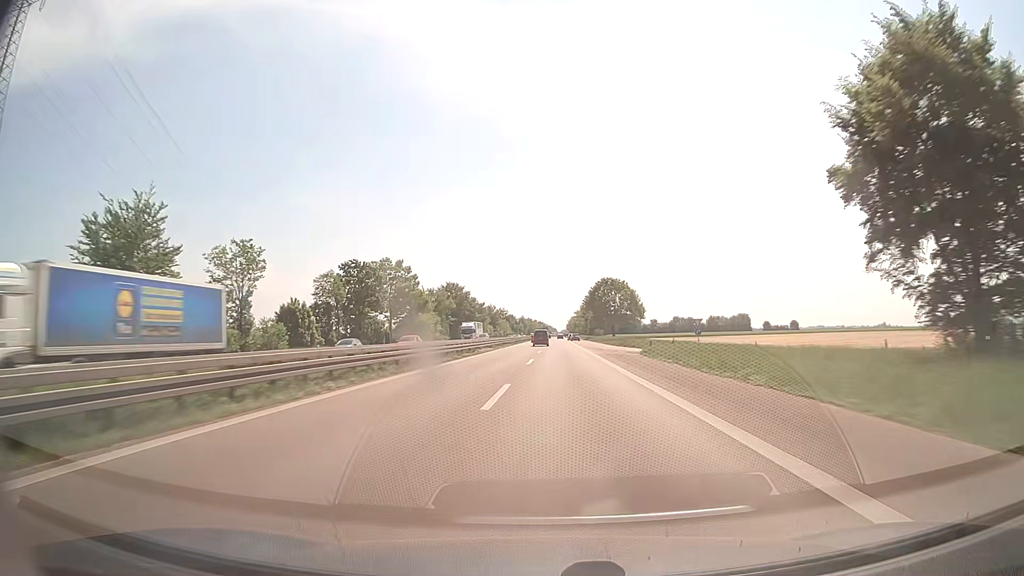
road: trunk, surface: asphalt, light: Day
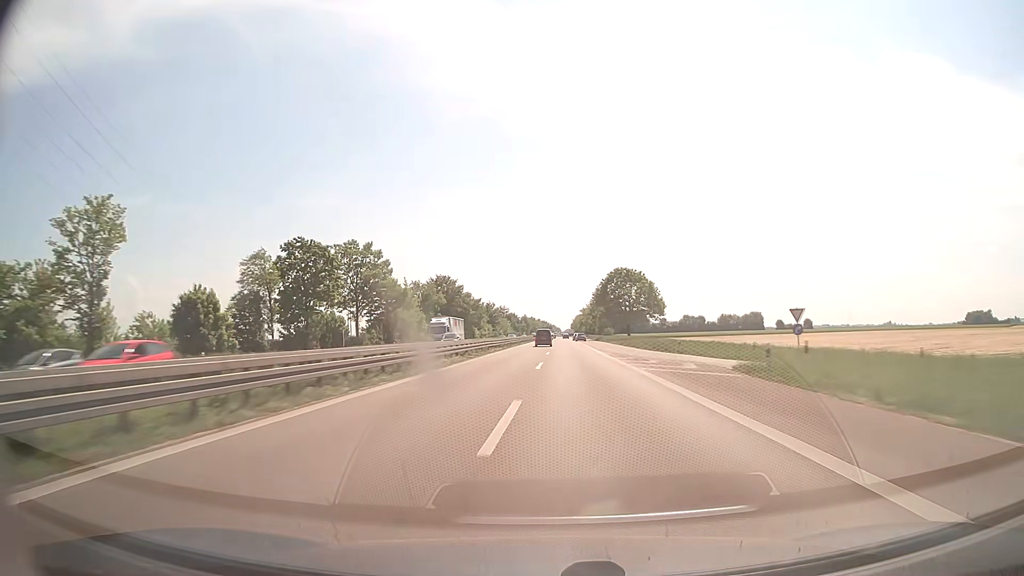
(-0.1, +22.2) m; 0°
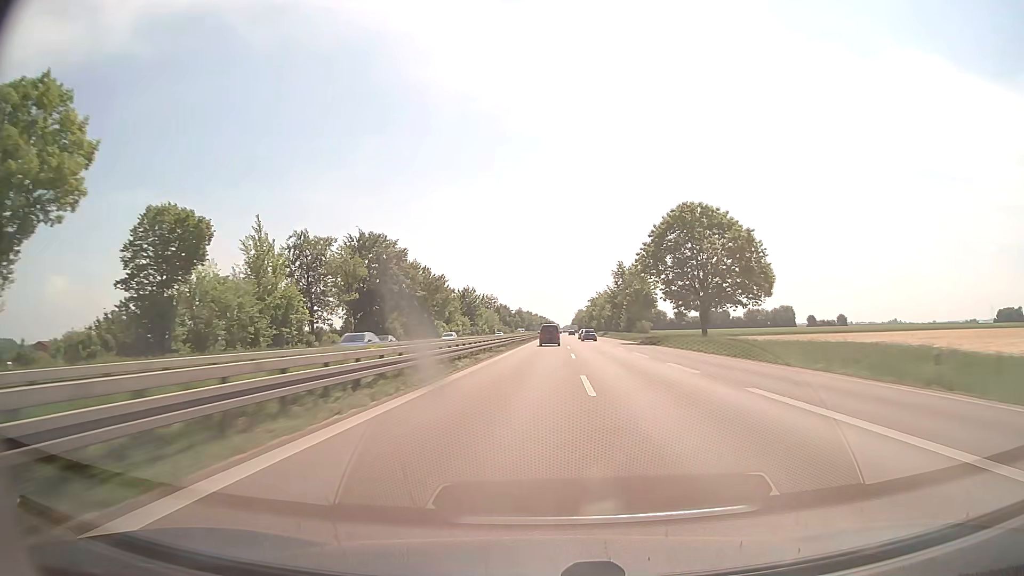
(0.0, +65.2) m; 0°
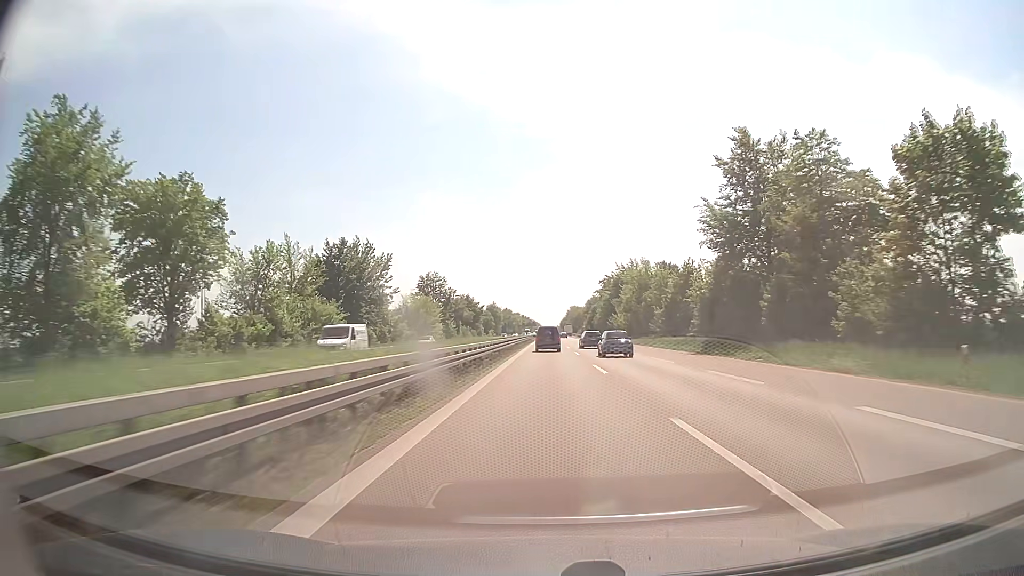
(+0.9, +98.8) m; +1°
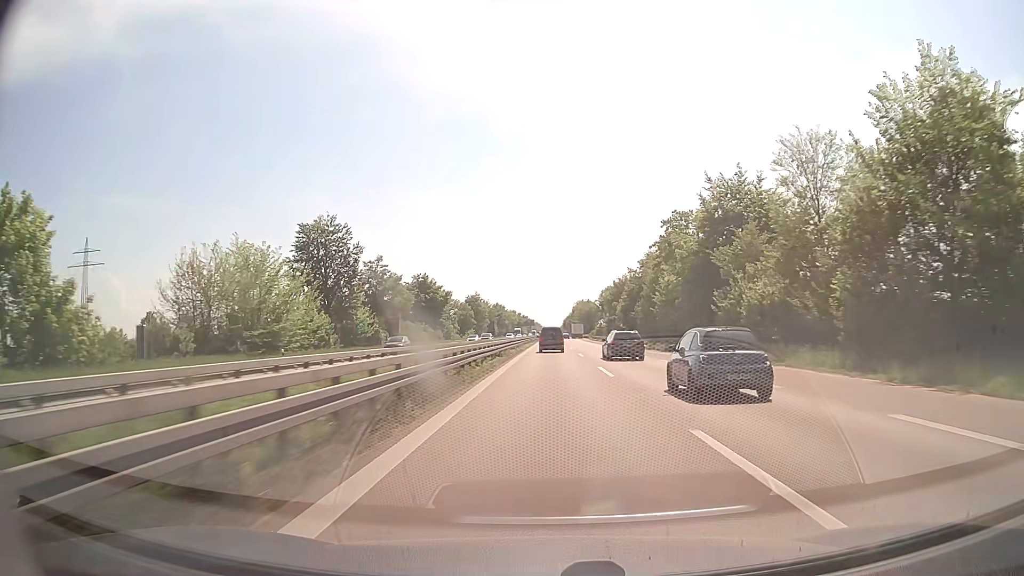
(+0.1, +72.7) m; 0°
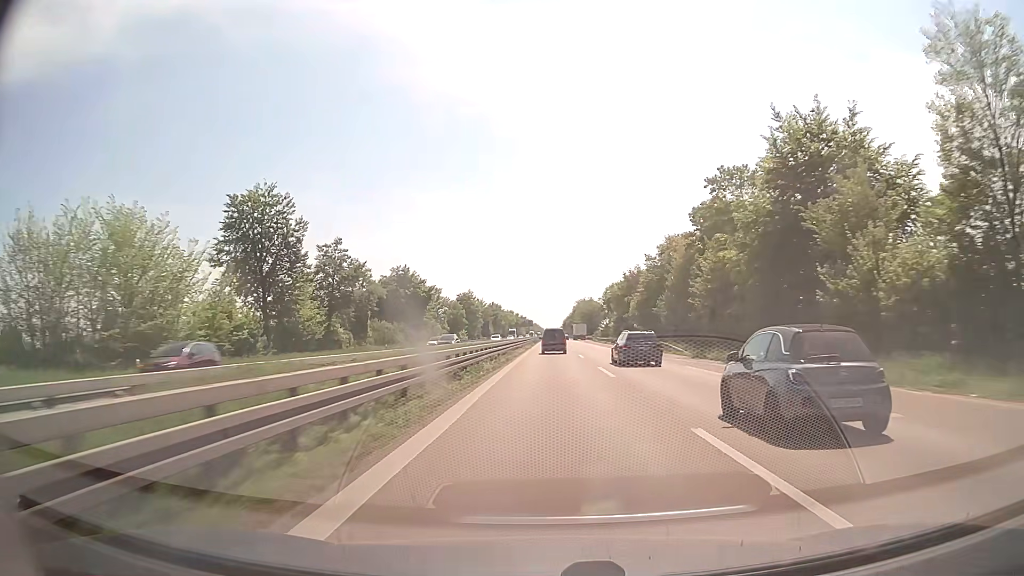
(0.0, +17.8) m; 0°
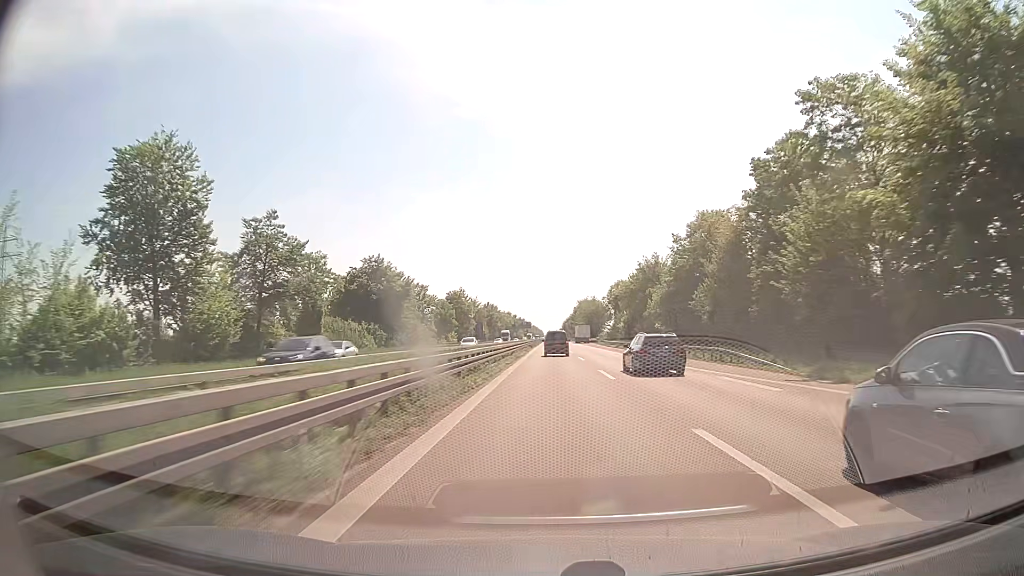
(0.0, +17.9) m; 0°
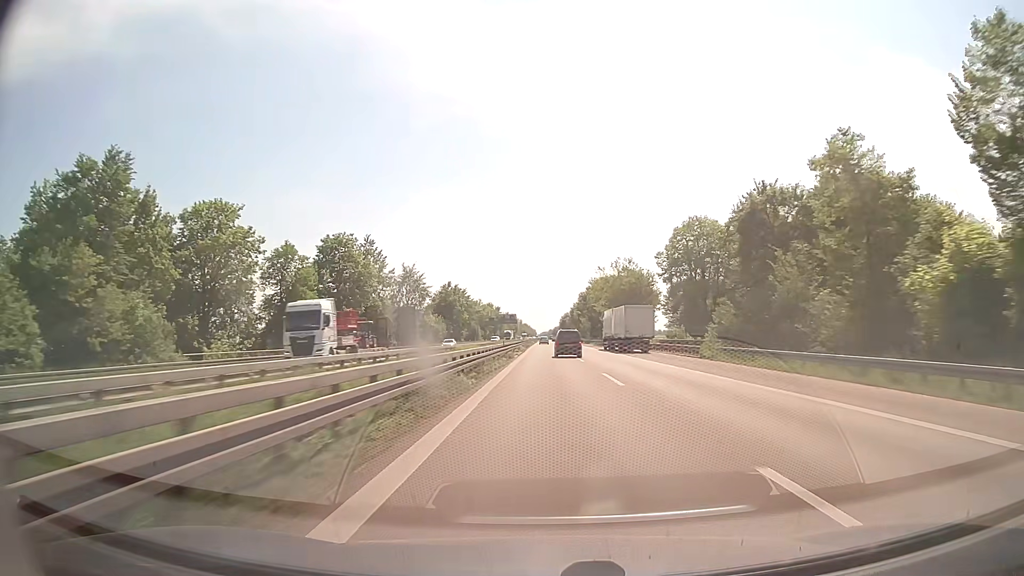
(+0.5, +93.3) m; +1°
(0, +10) (0, +20) (0, +30) (0, +40) (0, +50) (0, +60) (0, +70) (0, +80) (0, +90) (0, +100) m
